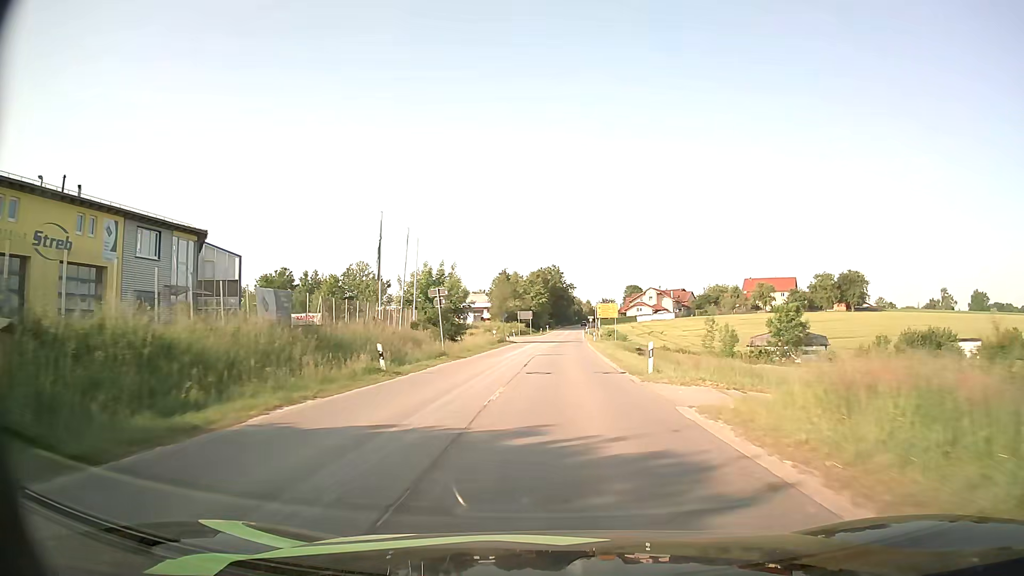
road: secondary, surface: asphalt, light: Day
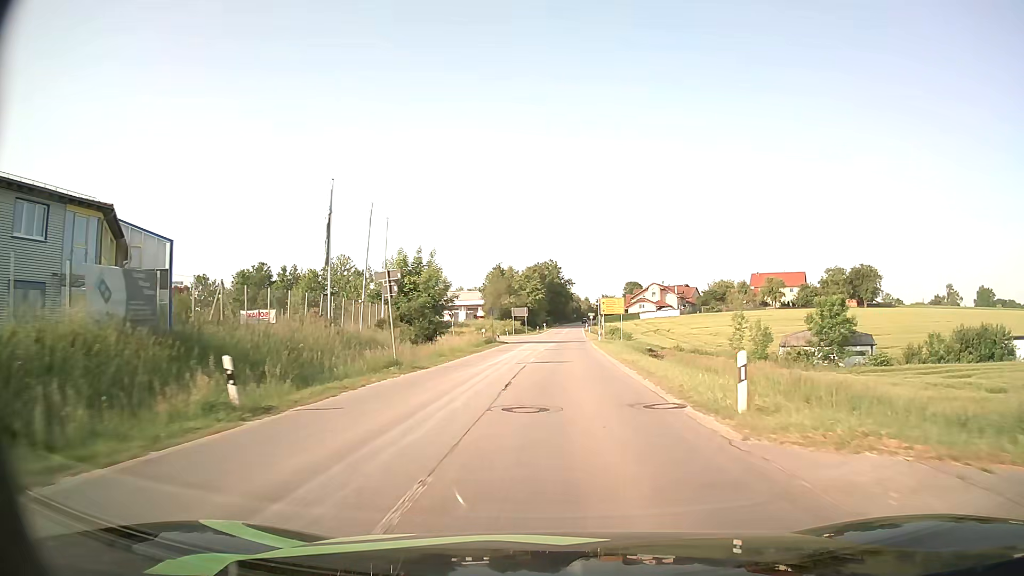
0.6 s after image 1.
(0.0, +9.8) m; 0°
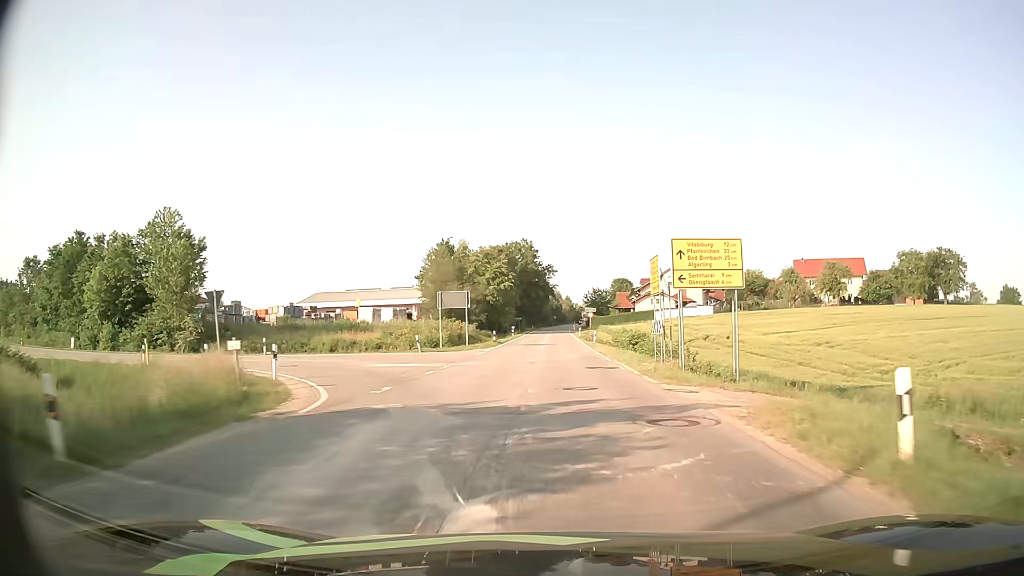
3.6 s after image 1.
(+0.6, +50.3) m; +2°
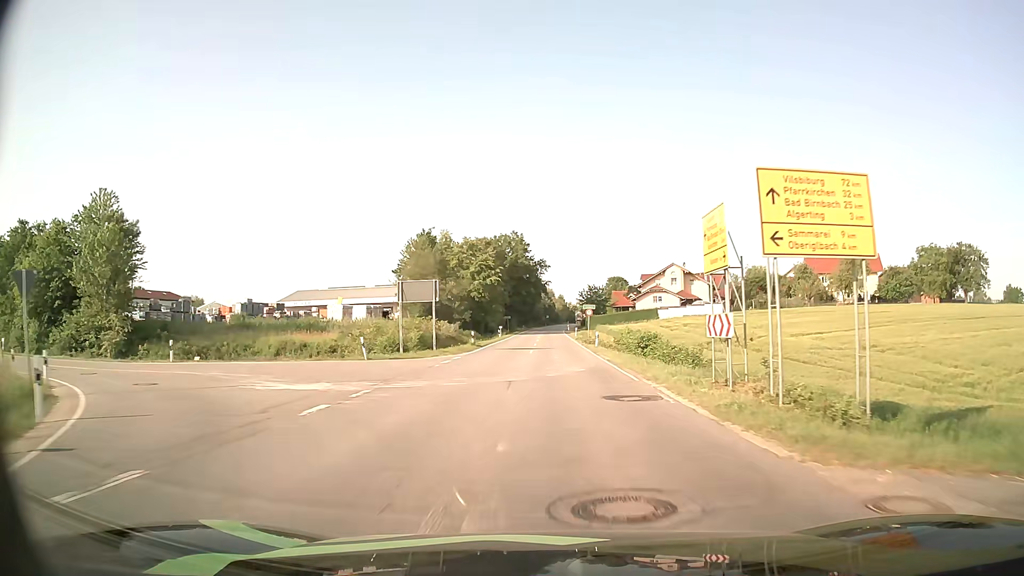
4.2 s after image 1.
(0.0, +10.3) m; 0°
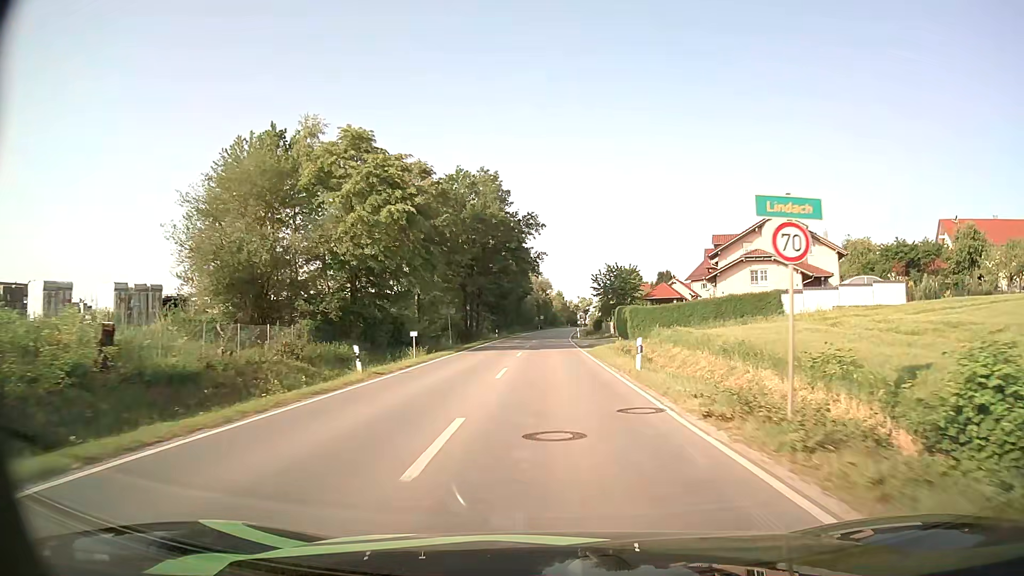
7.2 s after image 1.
(+0.4, +52.2) m; +1°
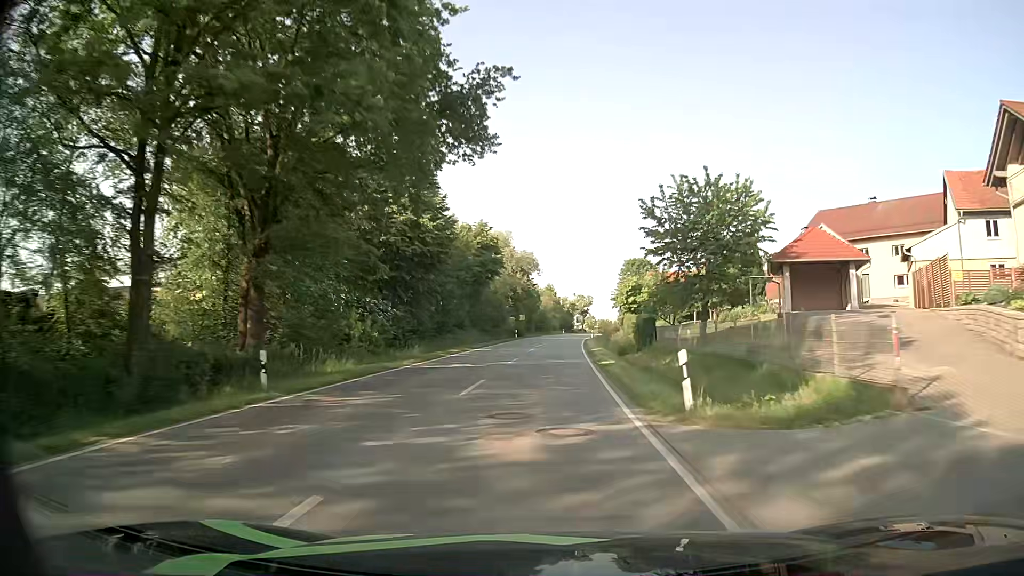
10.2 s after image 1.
(+0.5, +52.8) m; +1°
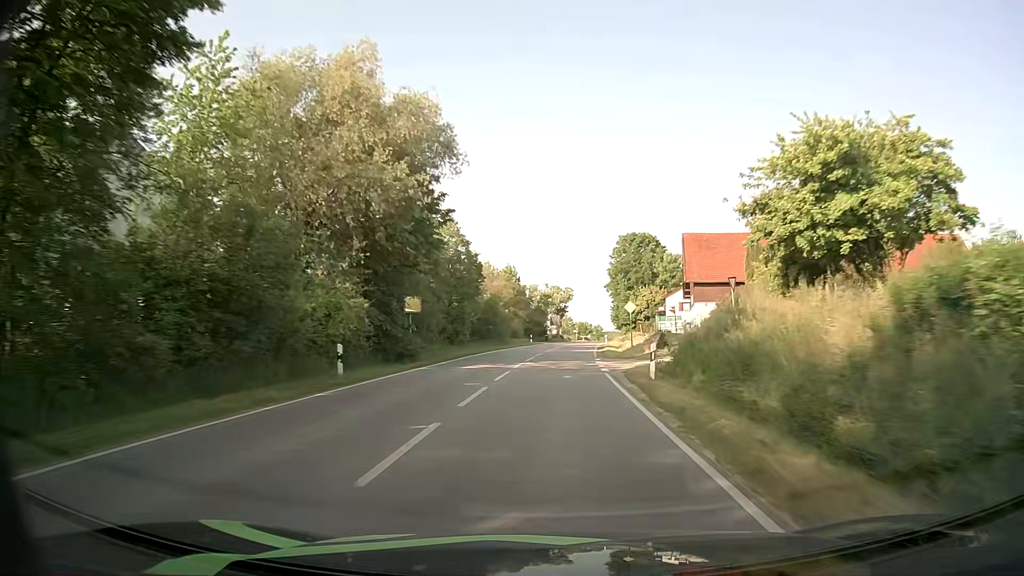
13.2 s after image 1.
(+1.2, +53.8) m; +3°
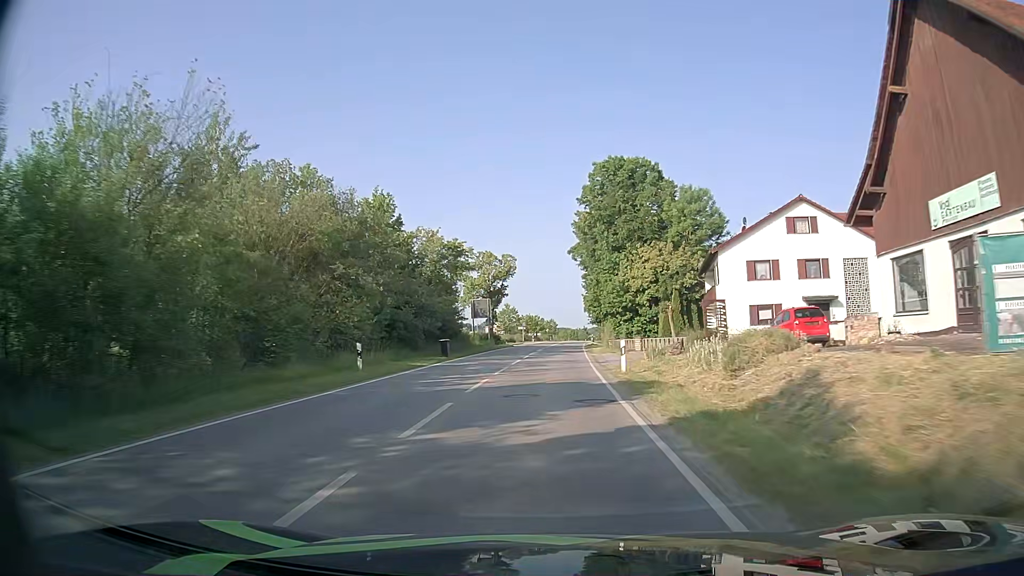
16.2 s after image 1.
(+2.4, +51.3) m; +5°
(0, +10) (0, +20) (0, +30) (0, +40) (0, +50) (+1, +60) (+1, +70) (+2, +80) (+3, +90) (+3, +100) m
